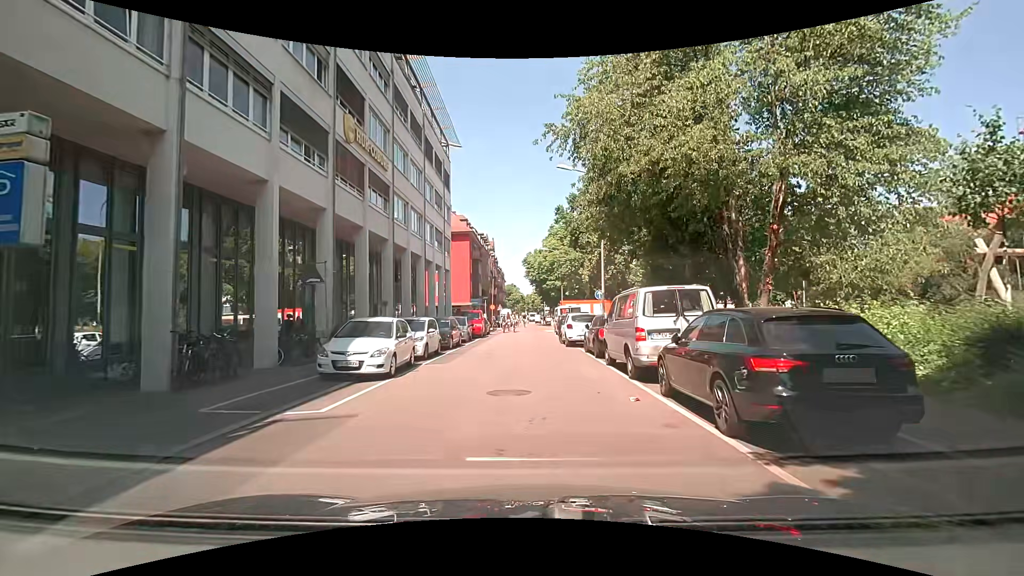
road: residential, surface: asphalt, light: Day
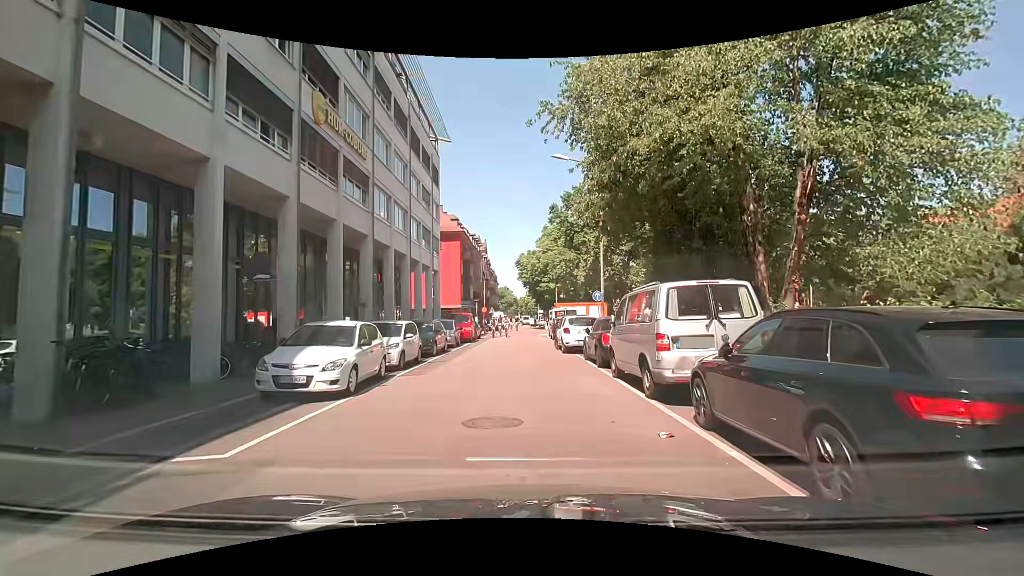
(0.0, +2.3) m; 0°
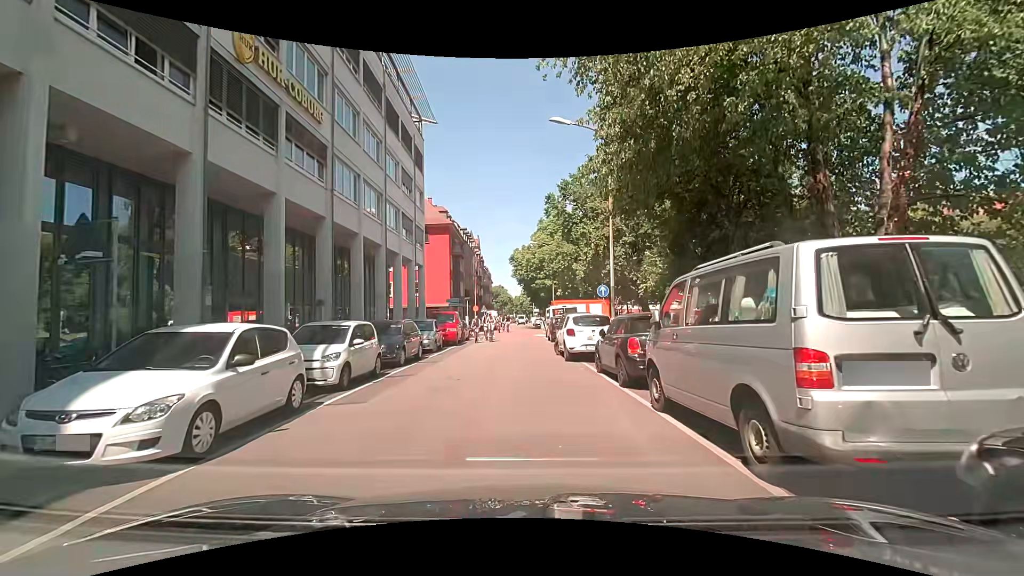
(+0.1, +4.3) m; +3°
